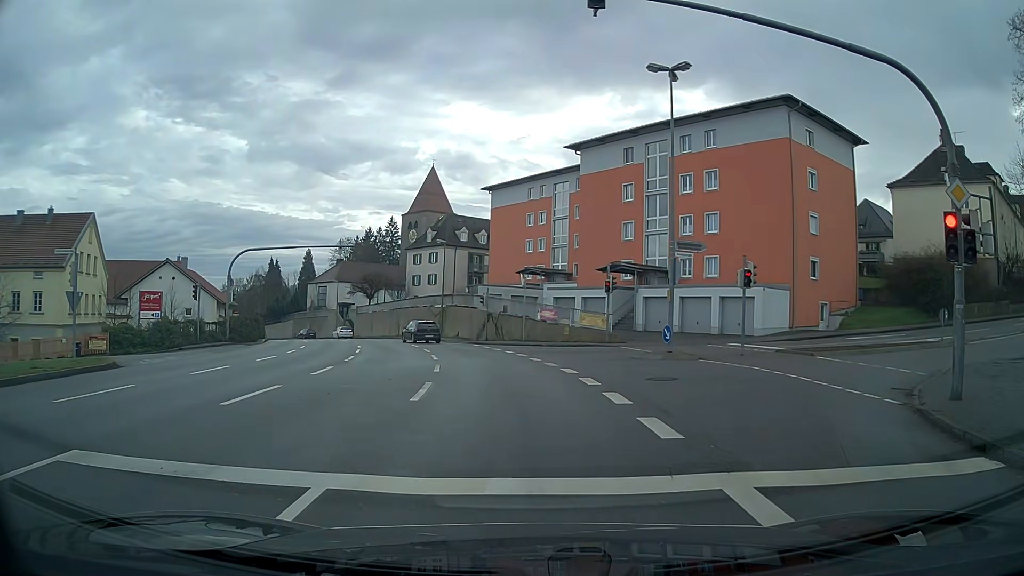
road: tertiary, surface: asphalt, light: Day
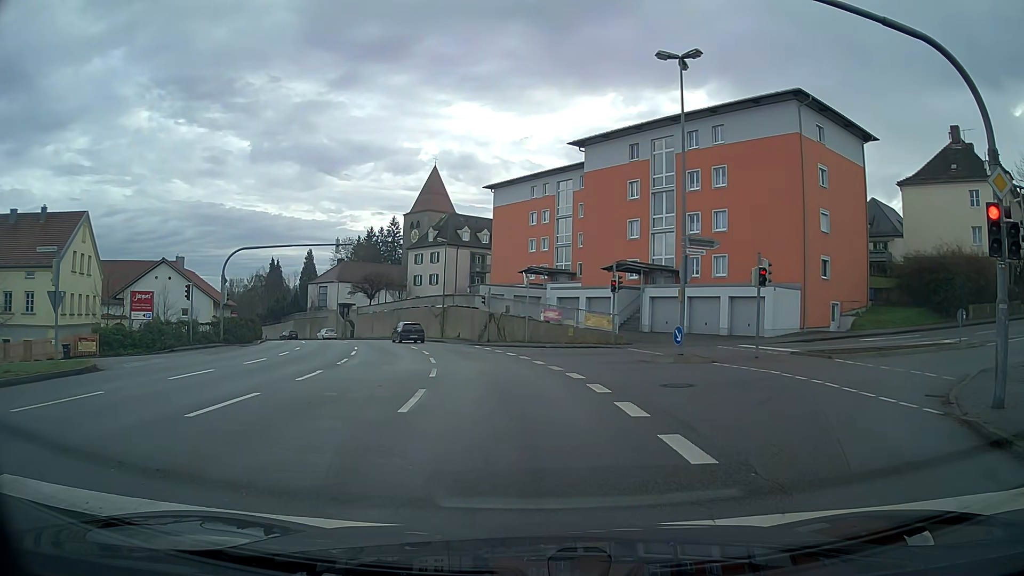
(0.0, +1.2) m; 0°
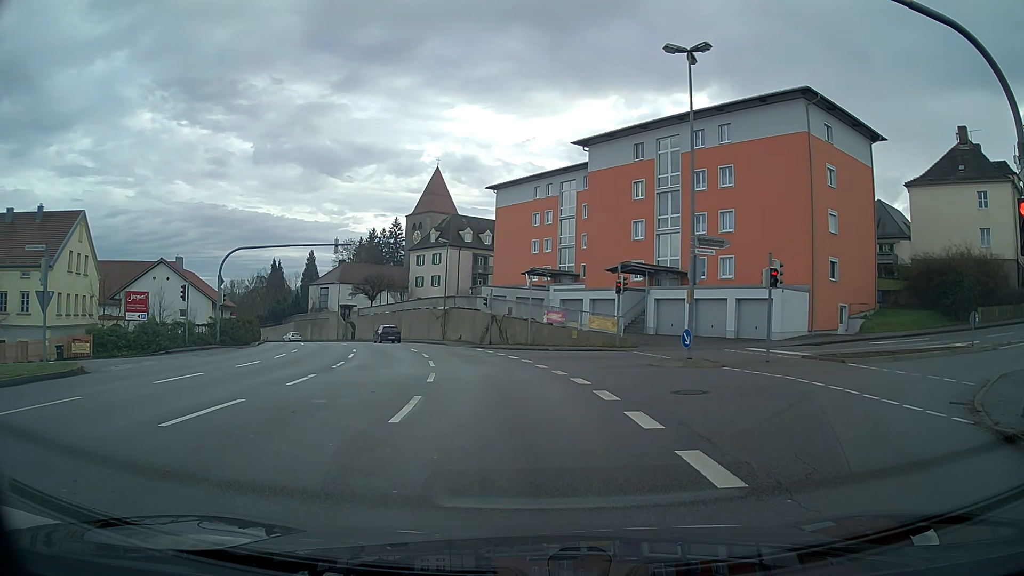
(0.0, +0.8) m; 0°
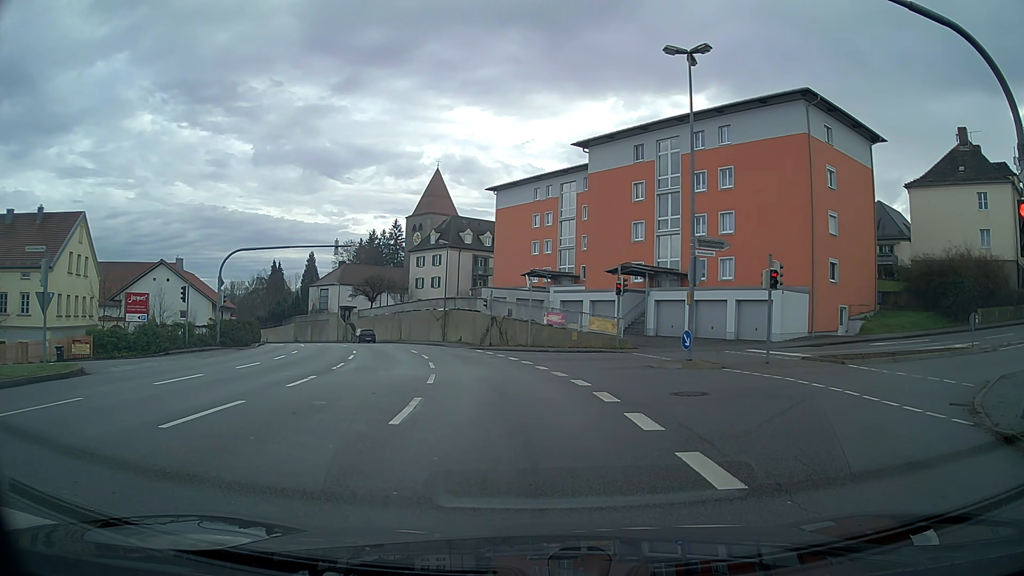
(0.0, +0.1) m; 0°
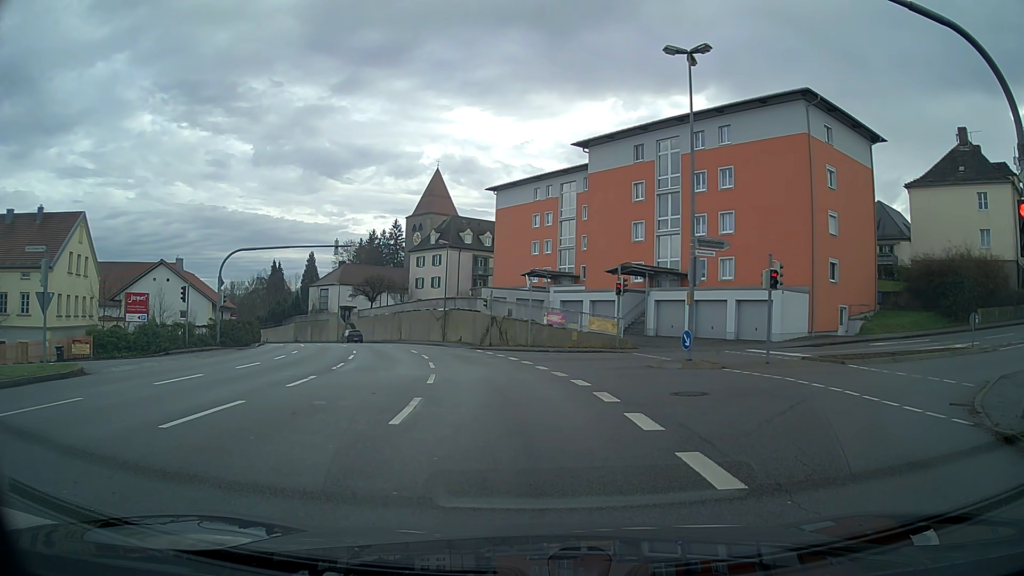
(0.0, 0.0) m; 0°
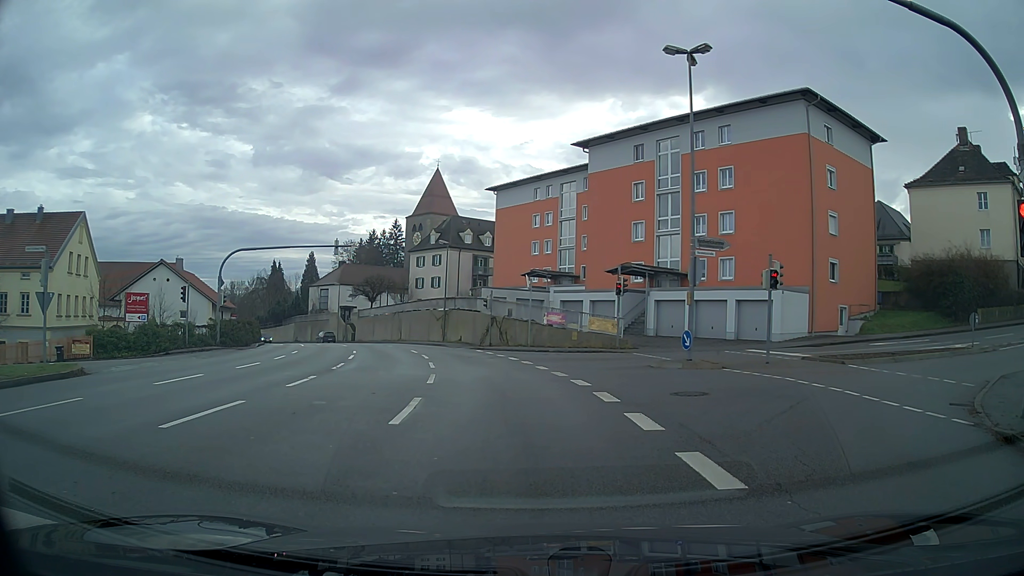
(0.0, 0.0) m; 0°
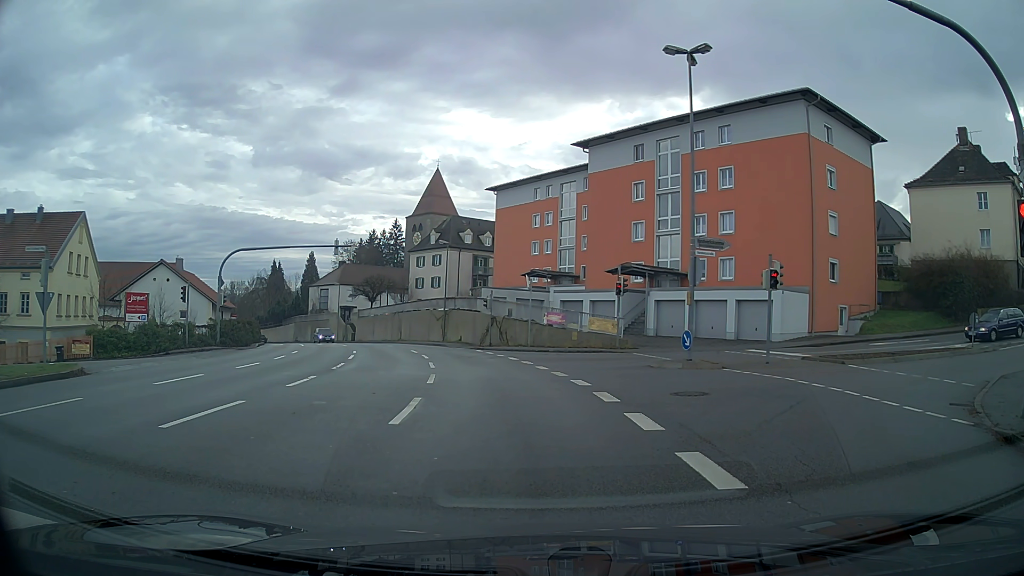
(0.0, 0.0) m; 0°
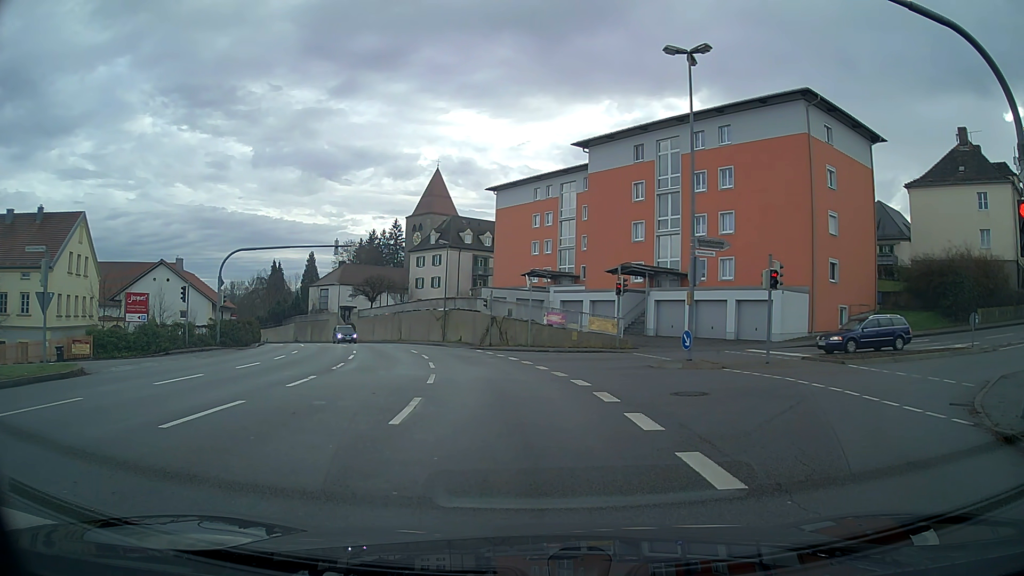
(0.0, 0.0) m; 0°
(0, +10) (-1, +20) (-3, +30) (-6, +39) (-9, +49) (-13, +58) (-17, +67) (-22, +76) (-27, +84) (-33, +92) m
